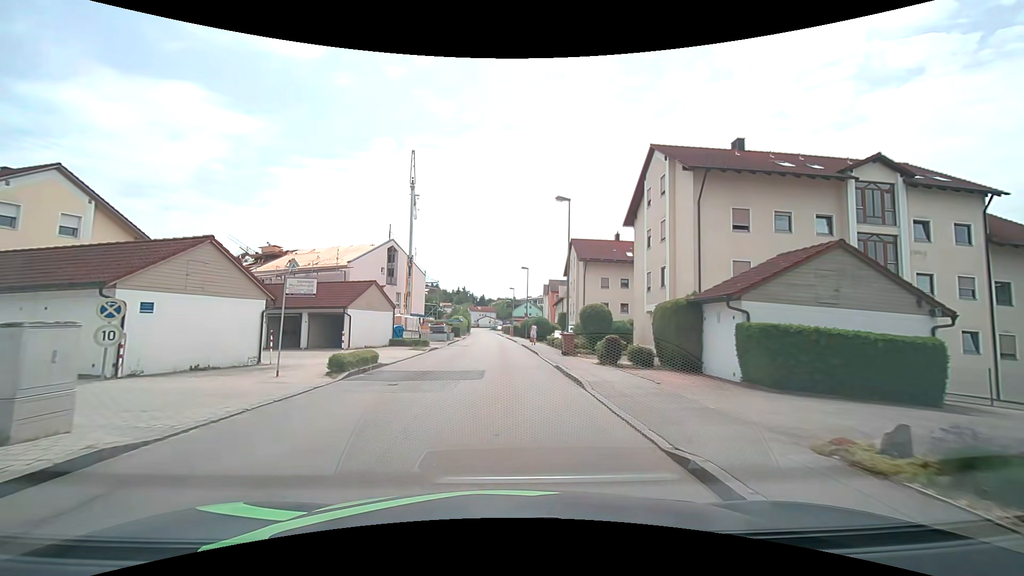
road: unclassified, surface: asphalt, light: Day
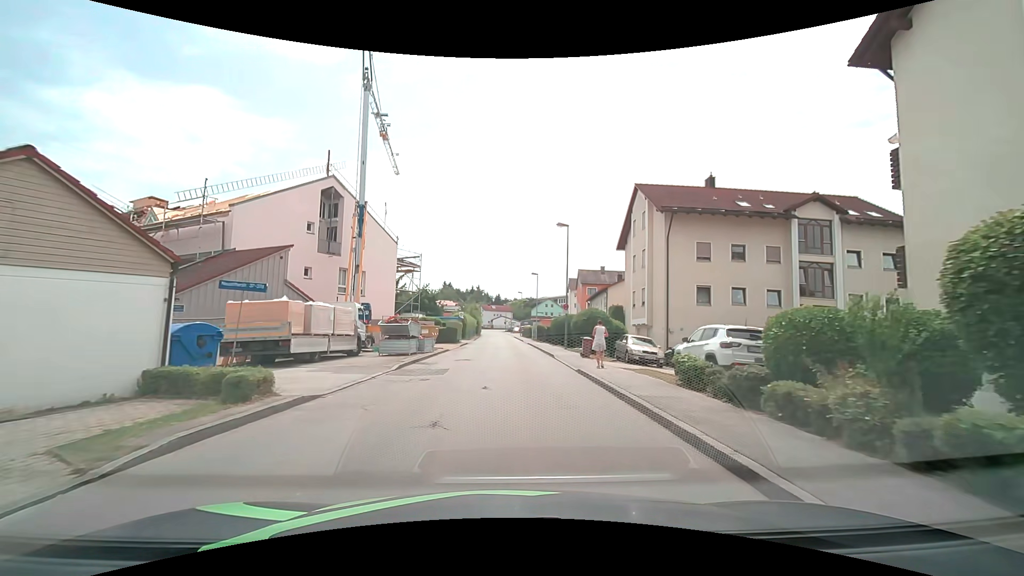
(-0.5, +24.2) m; -2°
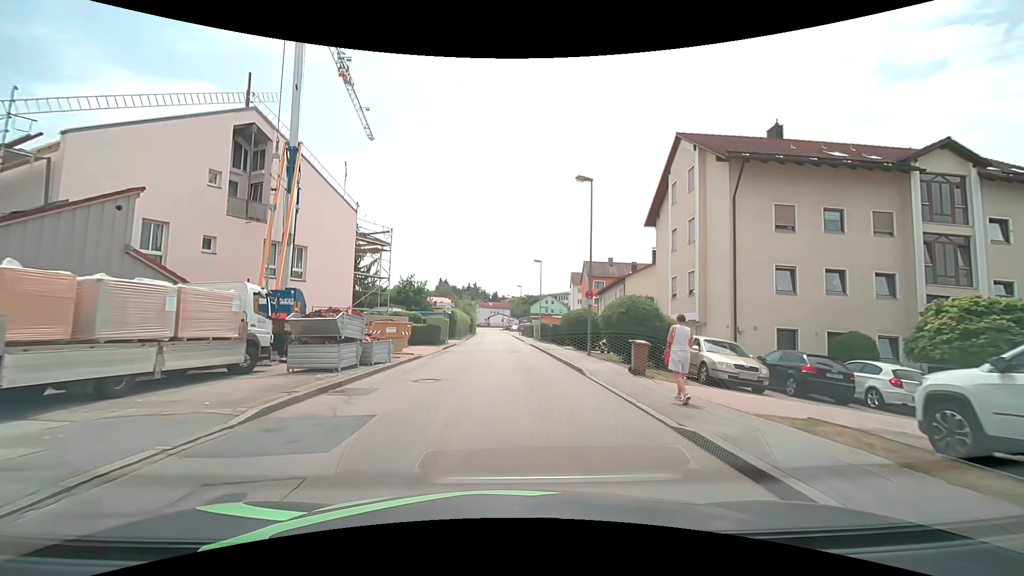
(0.0, +9.8) m; 0°
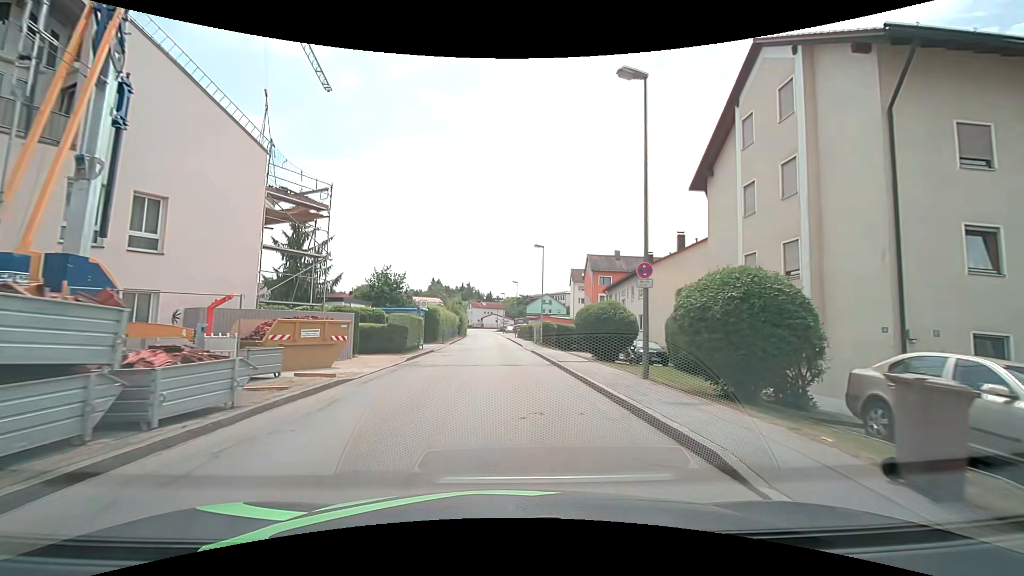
(+0.1, +9.8) m; +1°
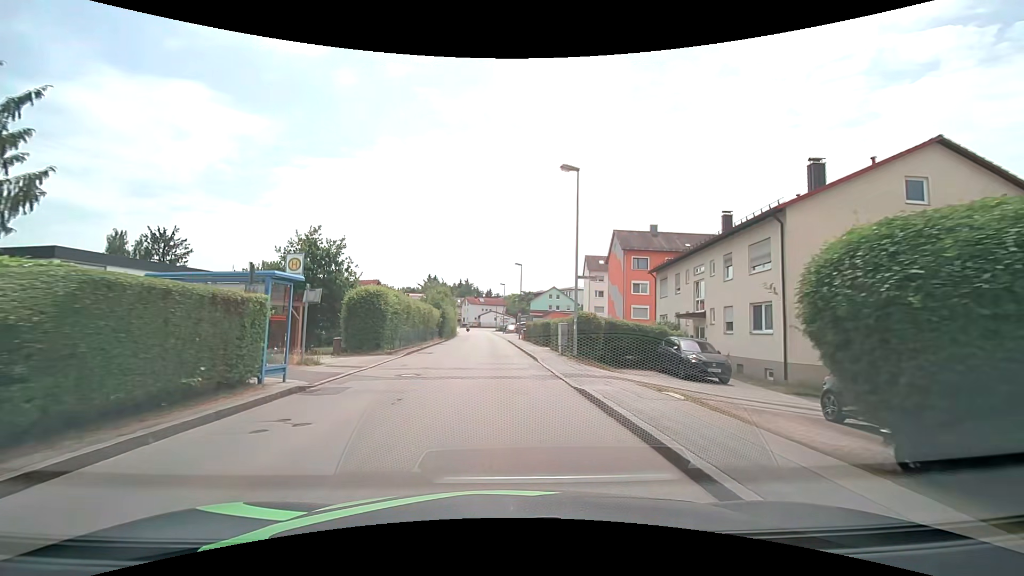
(-0.1, +19.6) m; 0°
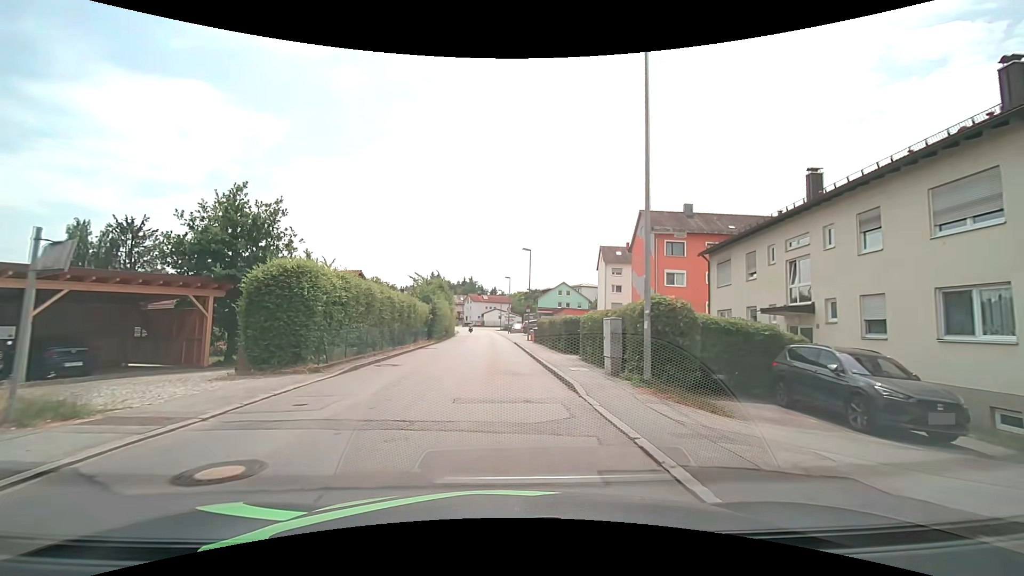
(-0.2, +9.8) m; -1°
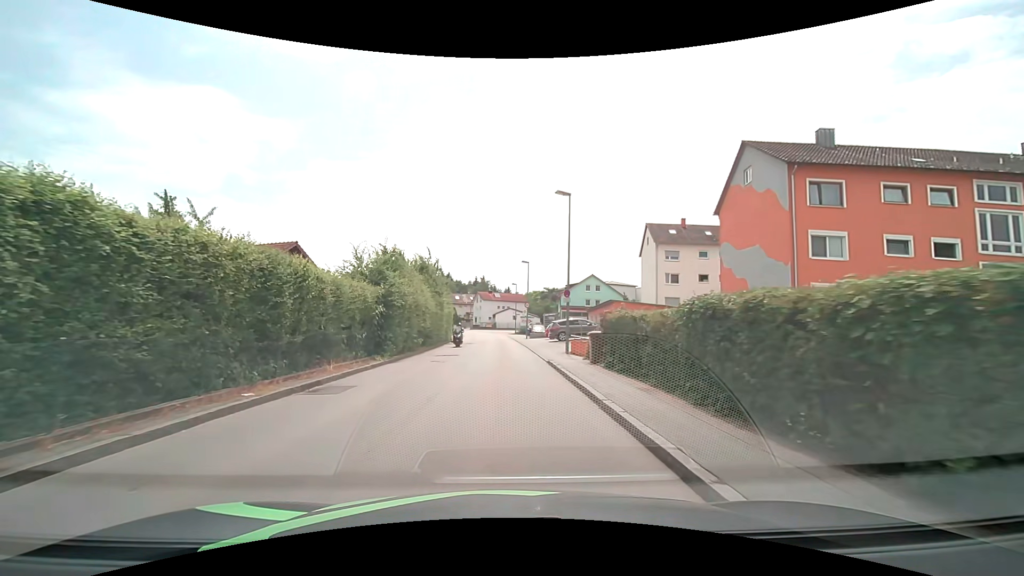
(-0.3, +19.6) m; -1°
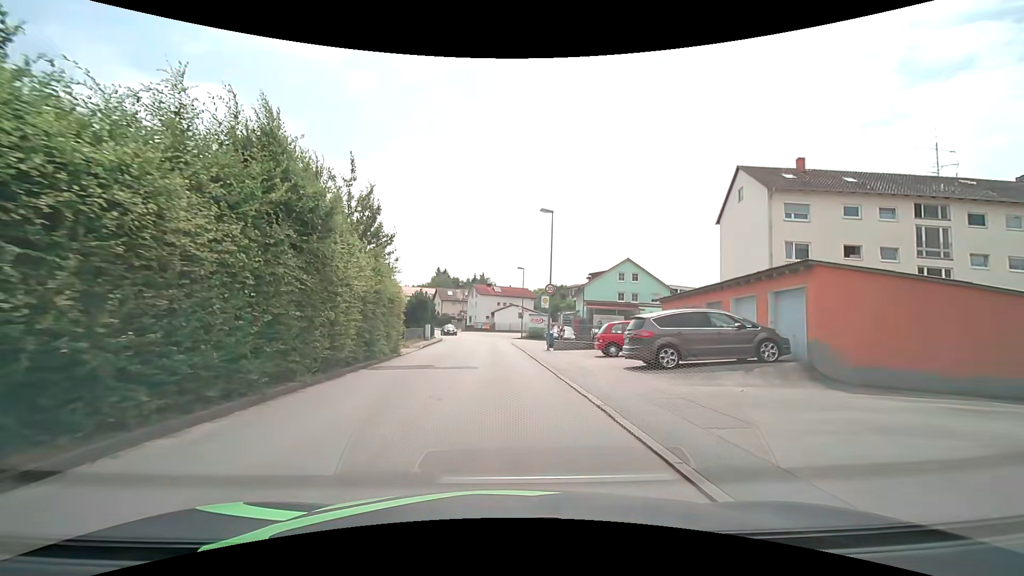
(-0.4, +24.2) m; -1°
(0, +10) (0, +20) (0, +30) (-1, +40) (-1, +50) (-2, +60) (-4, +70) (-7, +79) (-11, +89) (-15, +98) m
